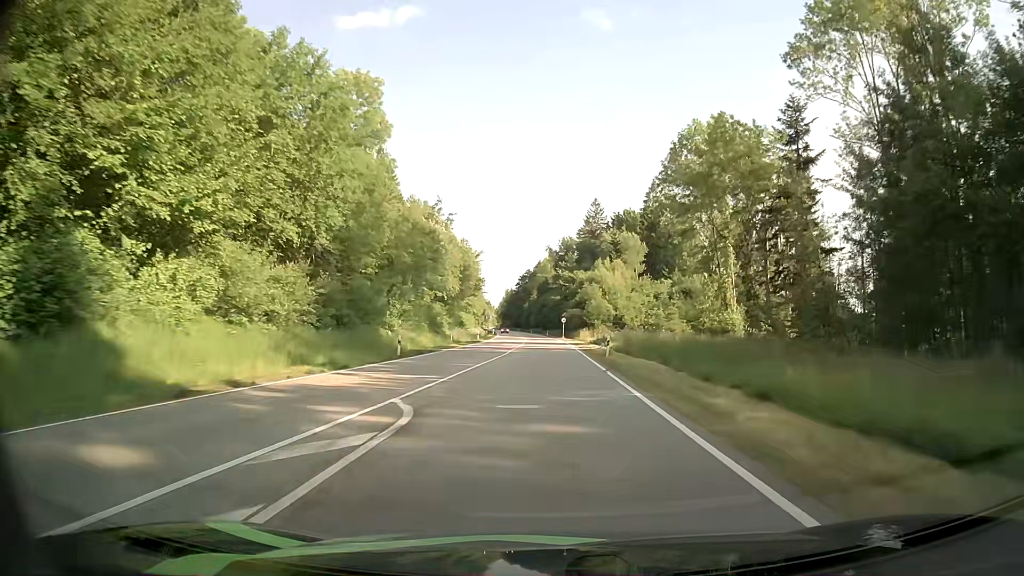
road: primary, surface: asphalt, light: Day
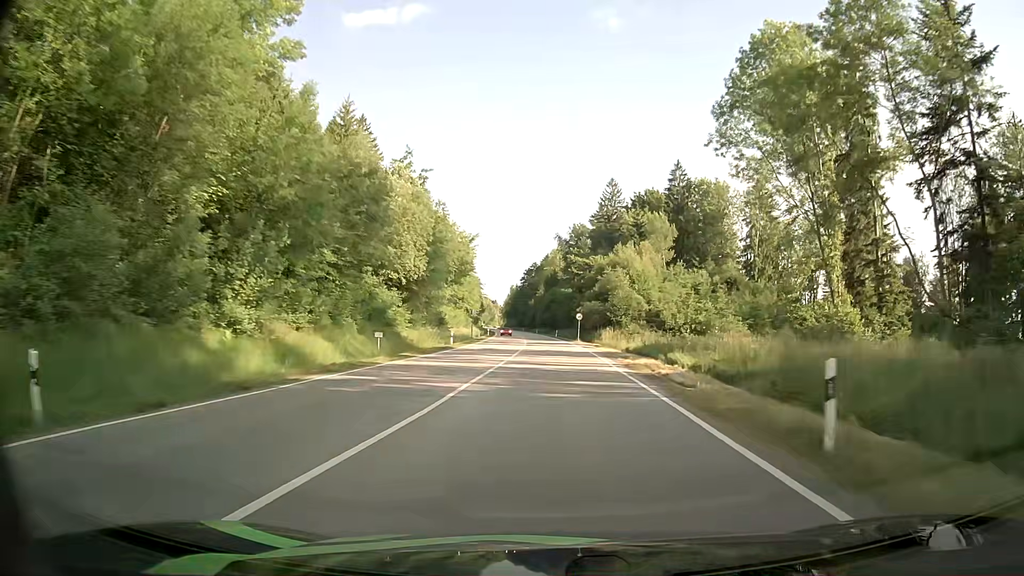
(-0.3, +24.4) m; -1°
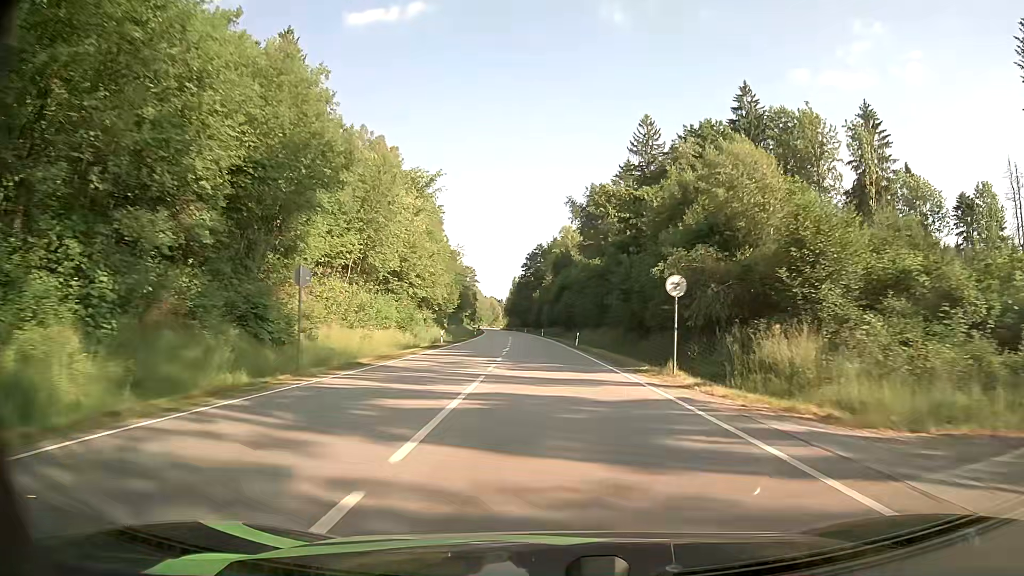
(-0.4, +48.8) m; -1°
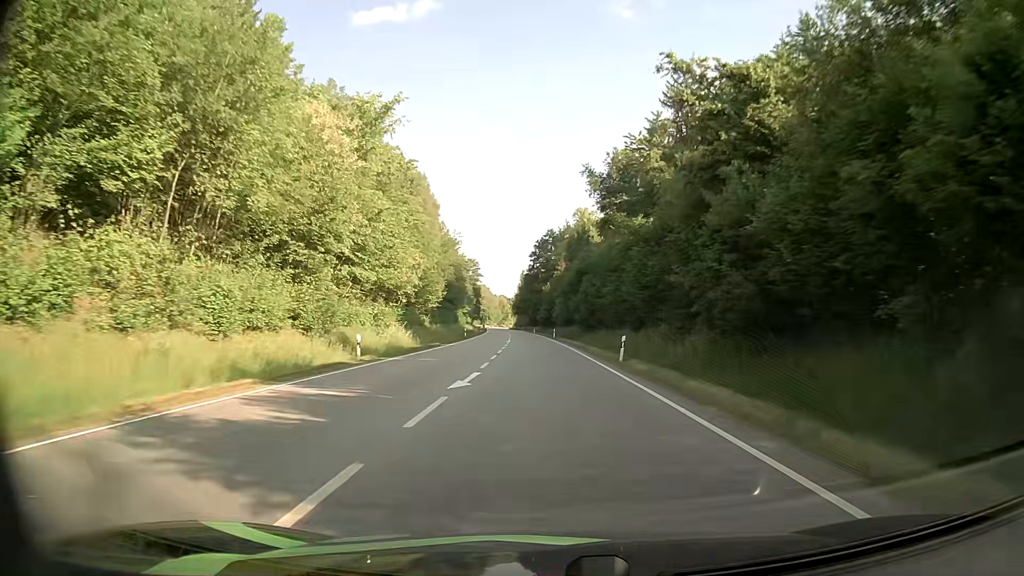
(-0.1, +24.2) m; -1°
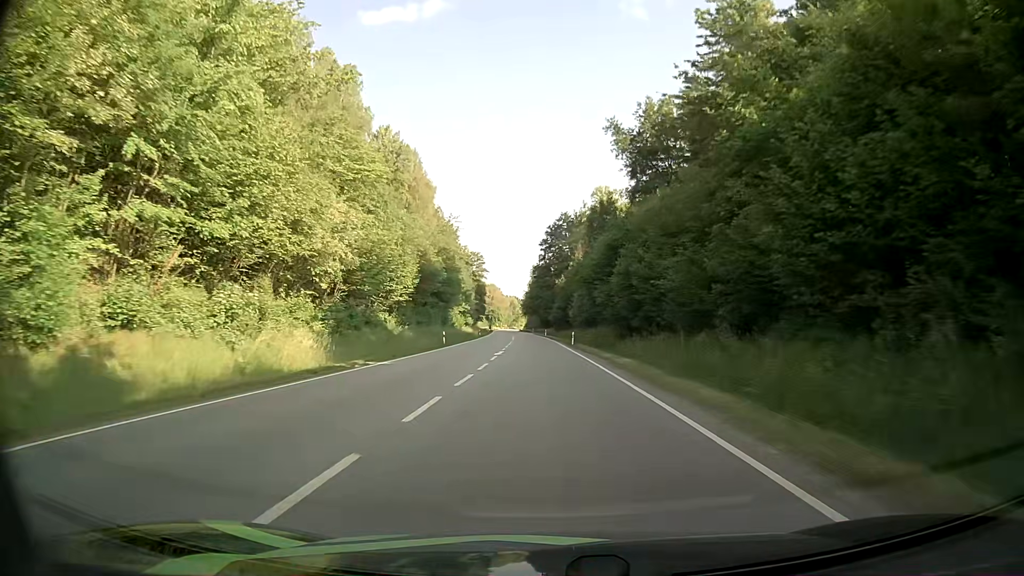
(-0.2, +23.5) m; -1°
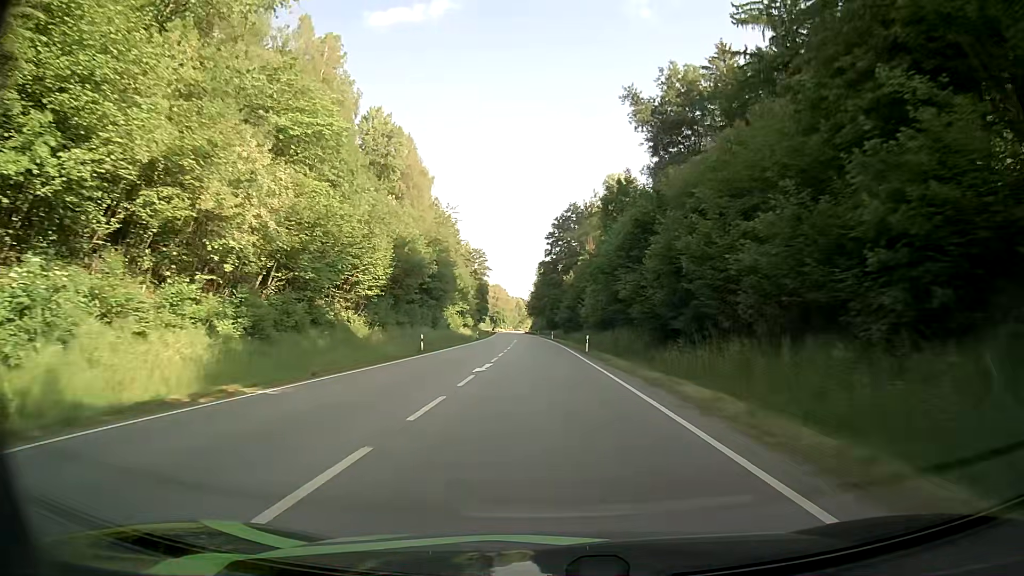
(-0.1, +11.6) m; 0°
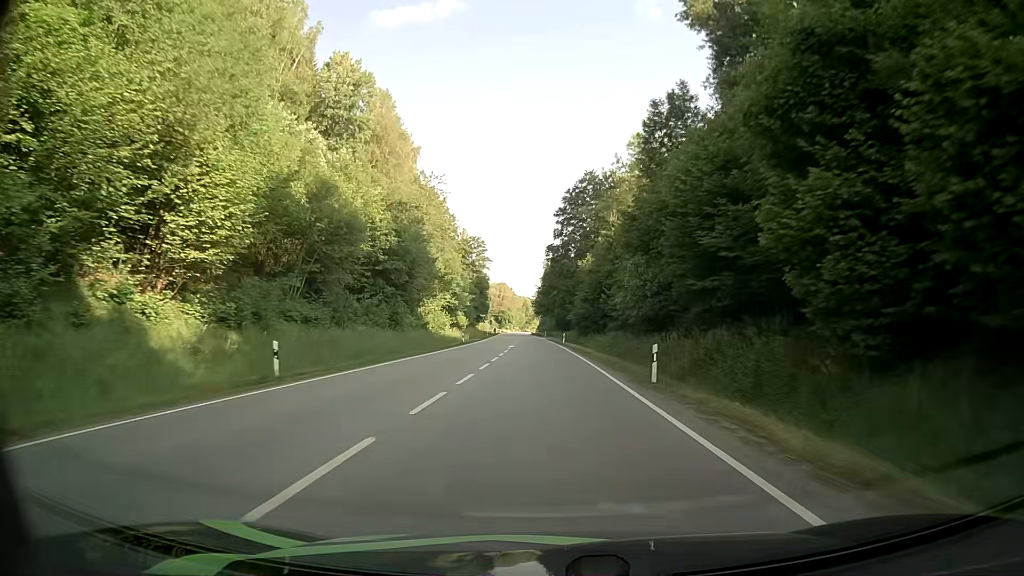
(-0.2, +23.6) m; -1°
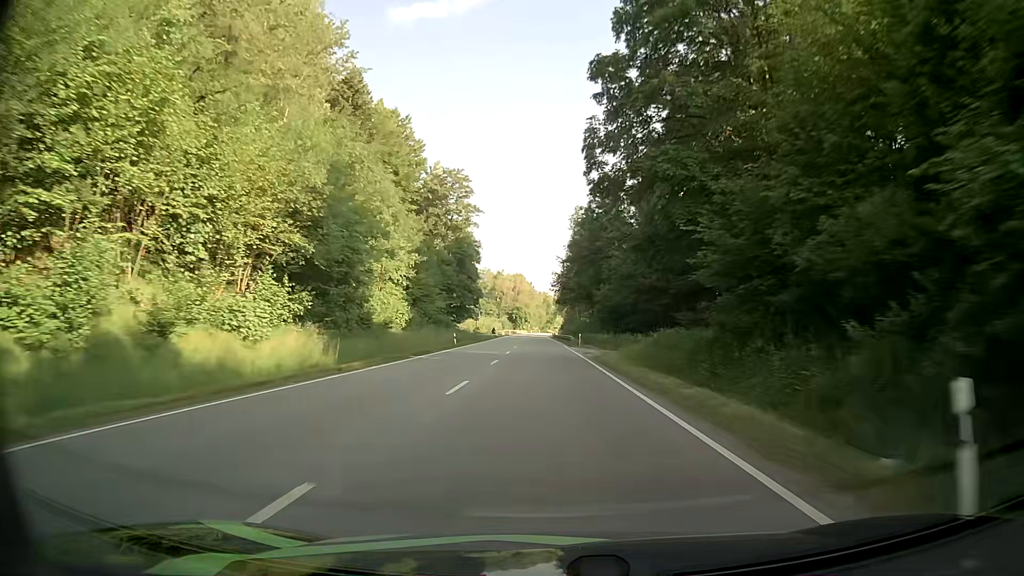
(-1.3, +63.7) m; -2°
(0, +10) (0, +20) (0, +30) (0, +40) (-1, +50) (-1, +60) (-1, +70) (-1, +80) (-1, +90) (-2, +100) m
